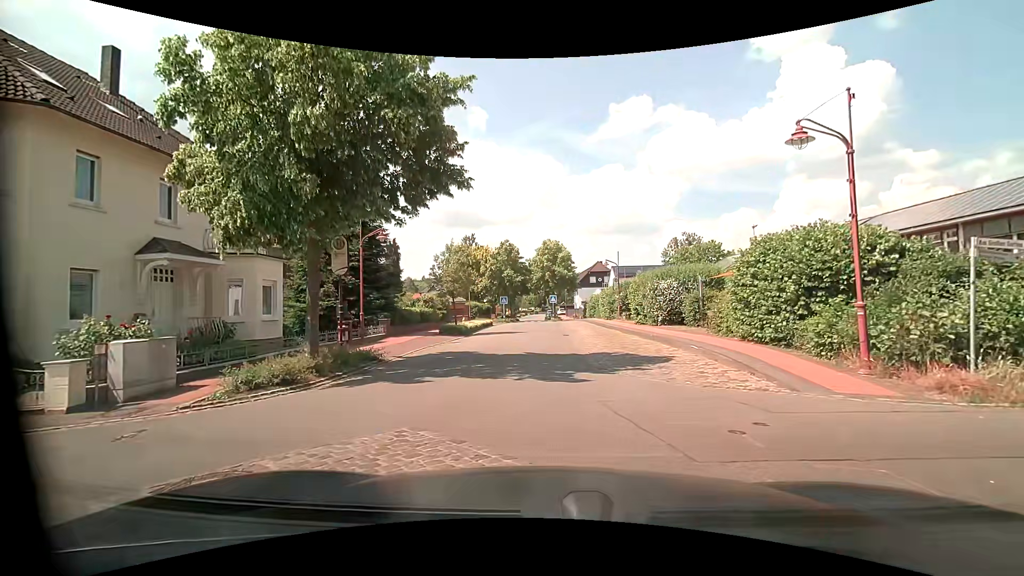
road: residential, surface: asphalt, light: Day
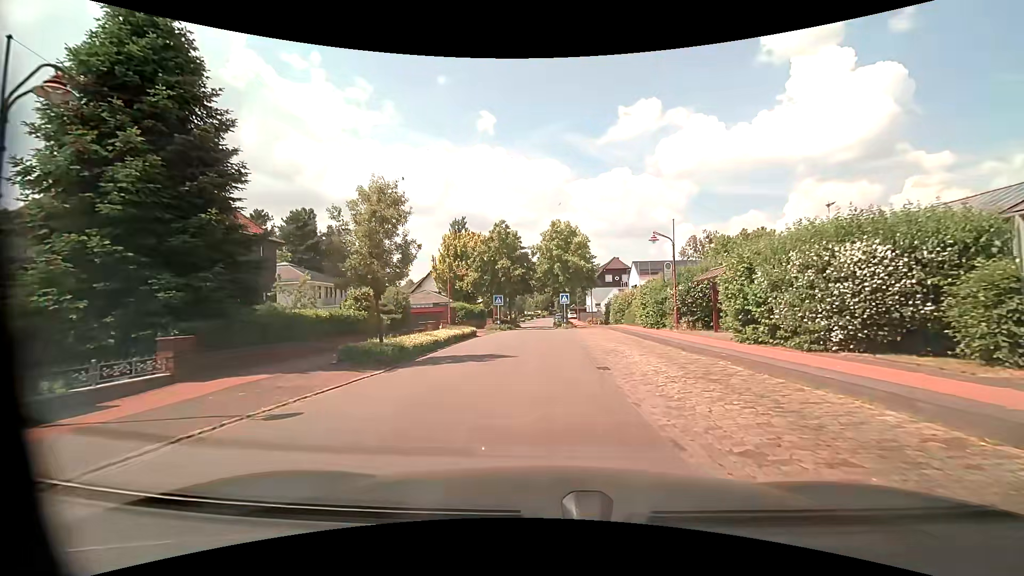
(+0.6, +16.1) m; +1°
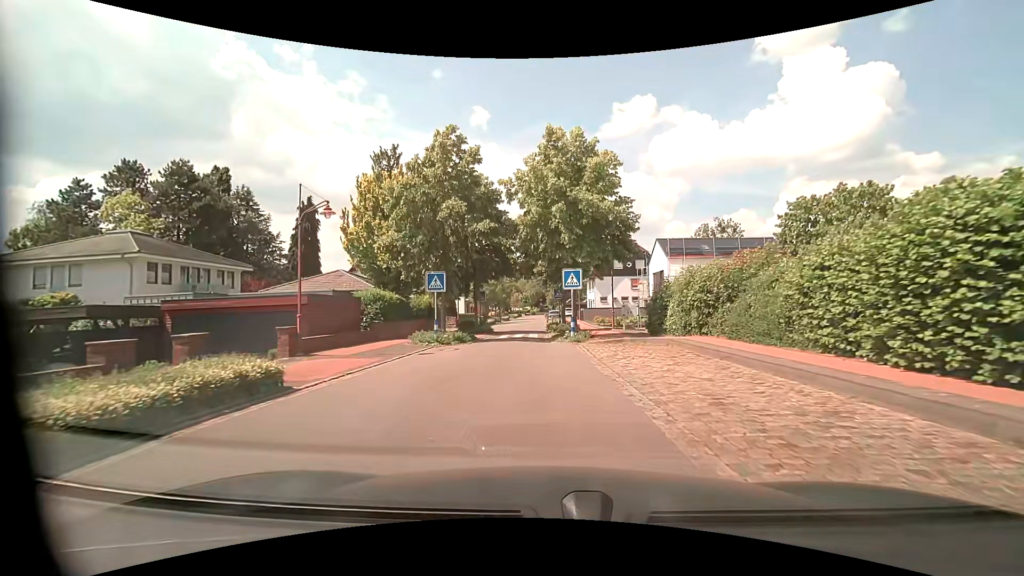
(+0.4, +23.1) m; +2°
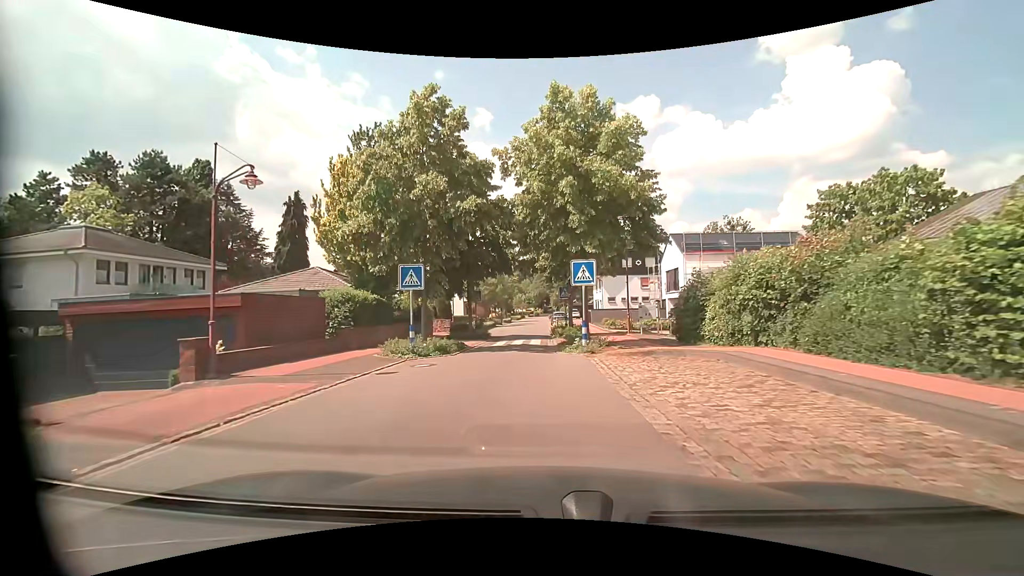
(0.0, +4.5) m; -1°
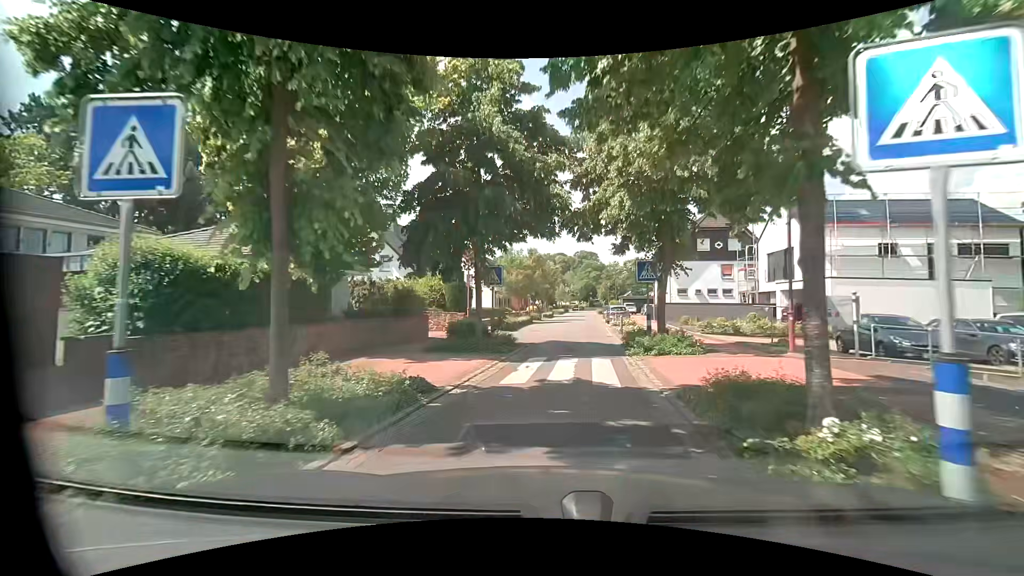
(-0.7, +13.5) m; -5°
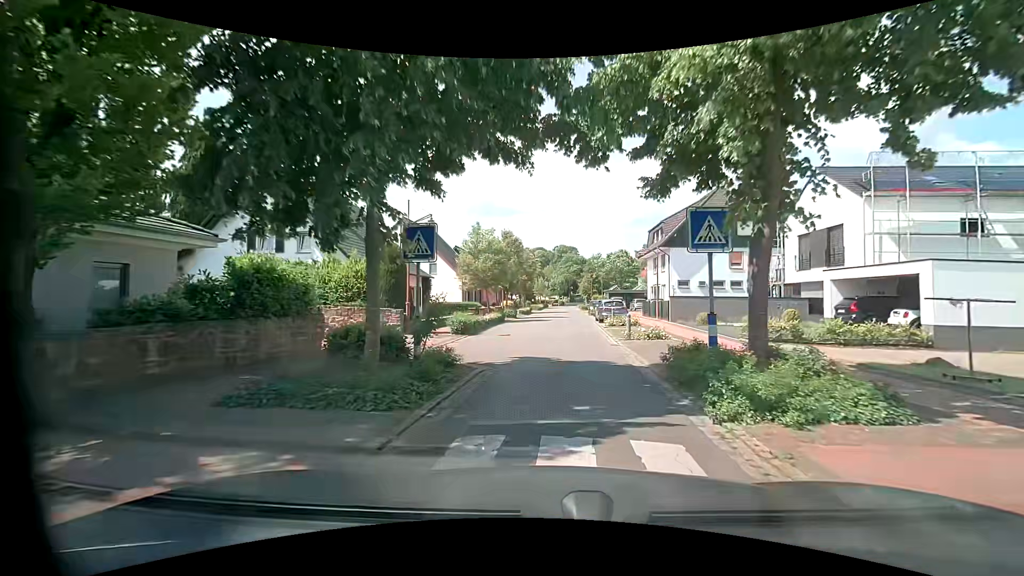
(+0.2, +9.1) m; +3°
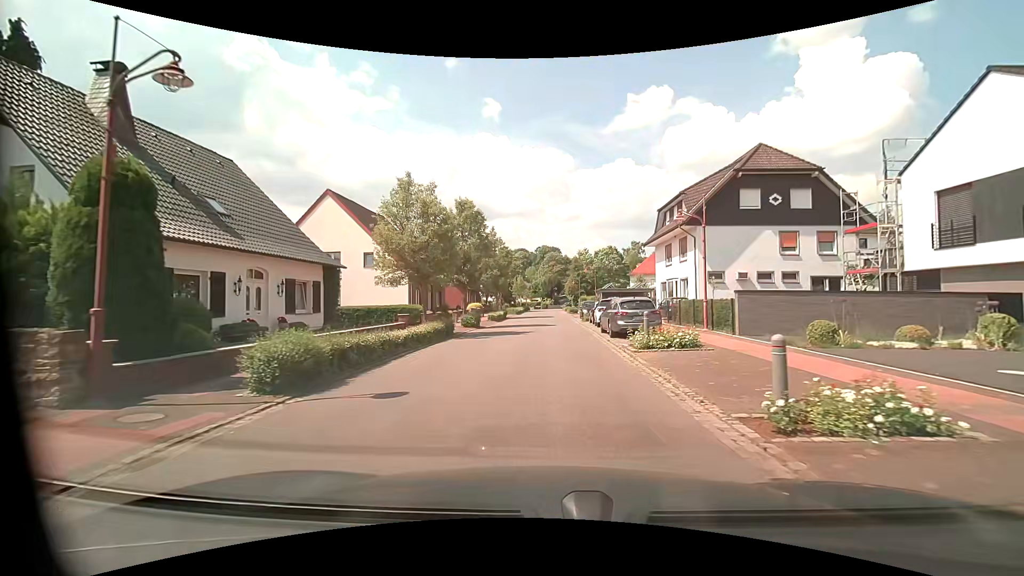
(+0.4, +13.7) m; +2°
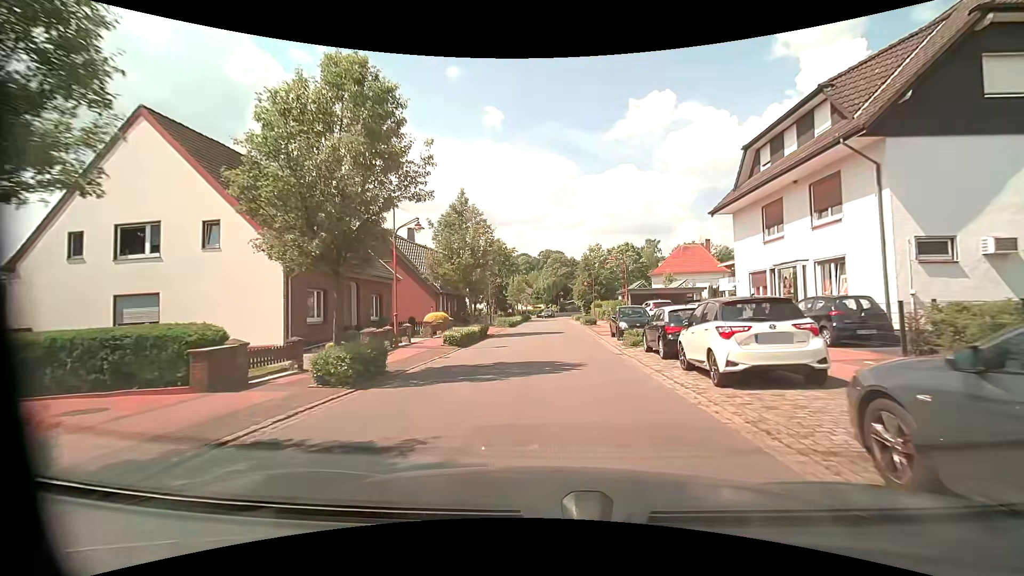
(-0.1, +17.9) m; -1°
